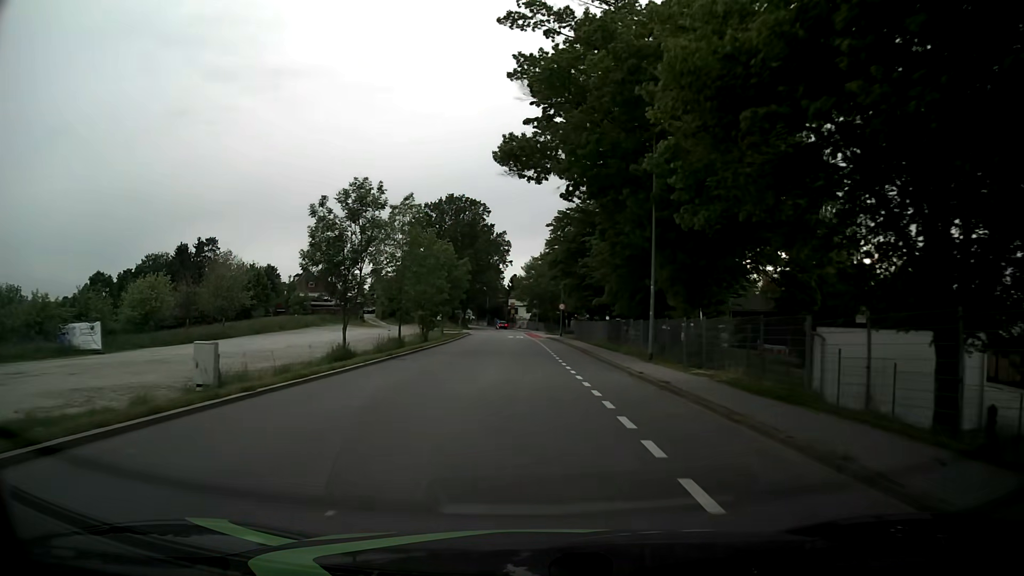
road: tertiary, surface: asphalt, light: Day
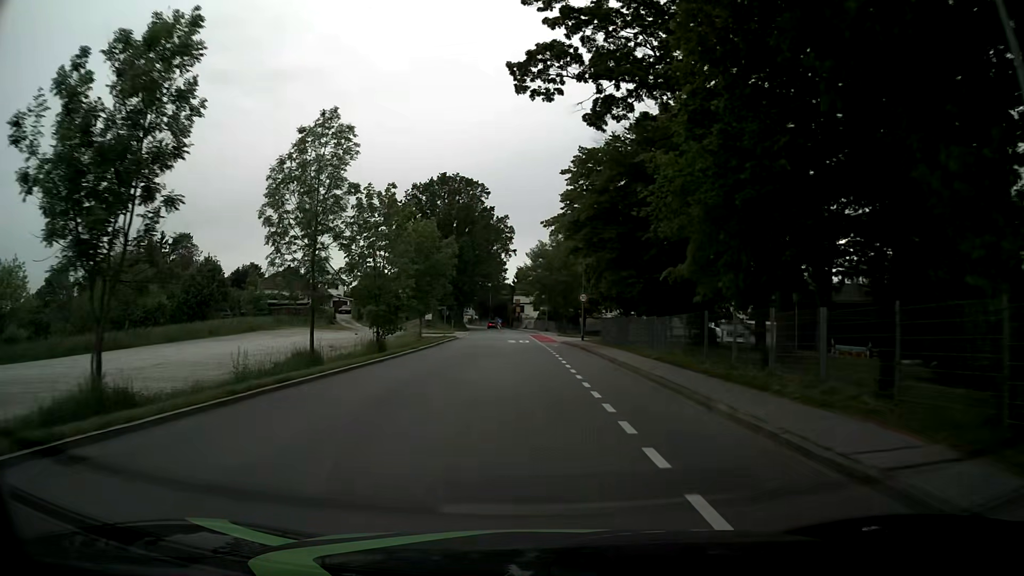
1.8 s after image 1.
(-0.1, +18.4) m; -1°
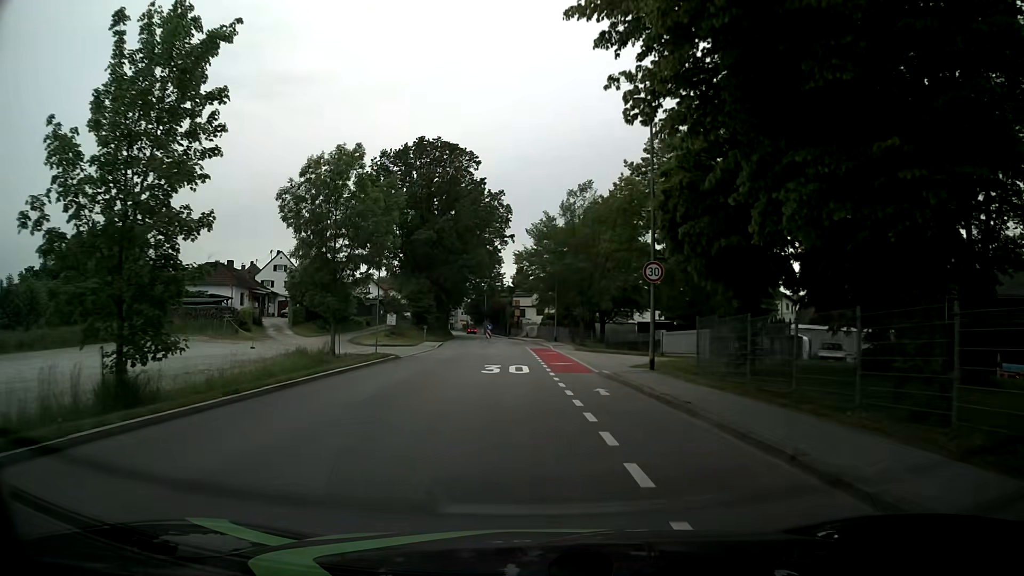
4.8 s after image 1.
(-0.1, +24.5) m; 0°
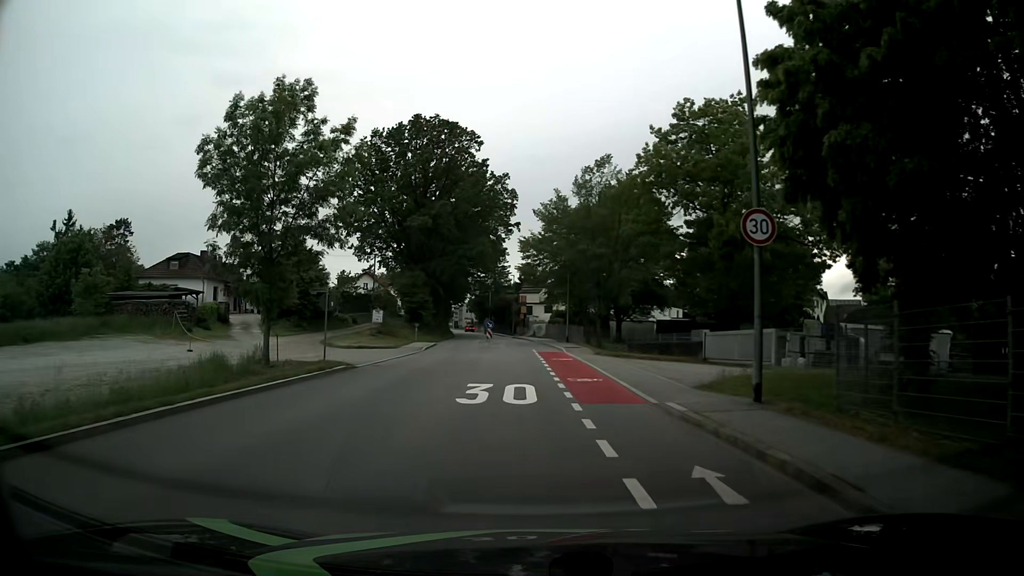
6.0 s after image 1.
(0.0, +8.6) m; -1°
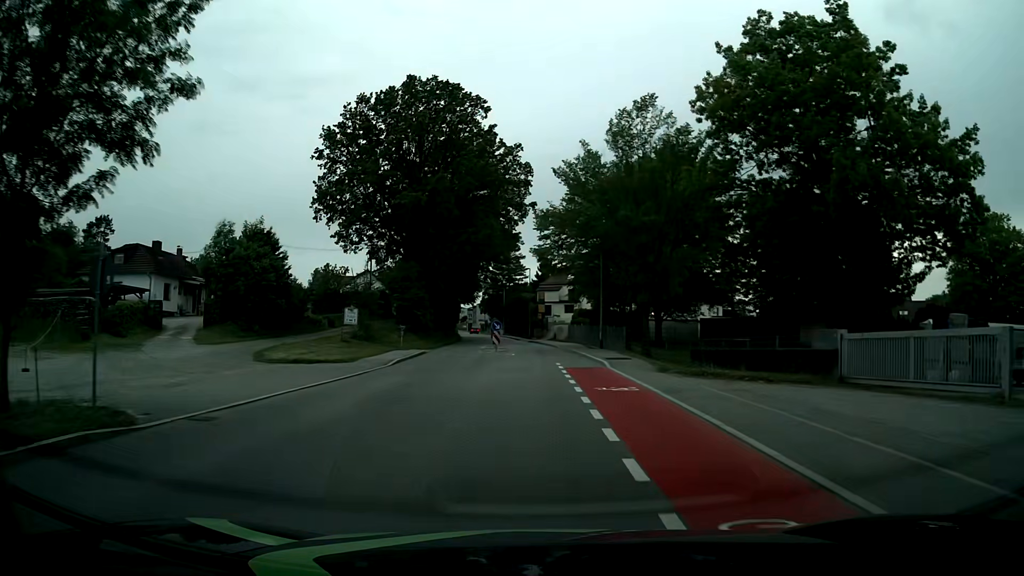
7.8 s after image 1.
(-0.2, +13.2) m; -2°
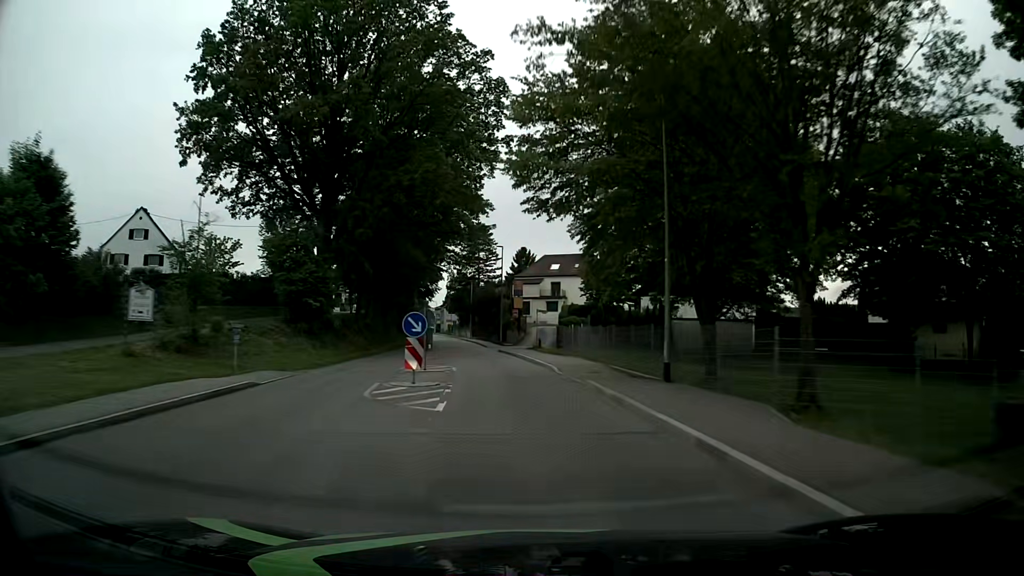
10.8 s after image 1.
(+0.1, +22.6) m; +2°
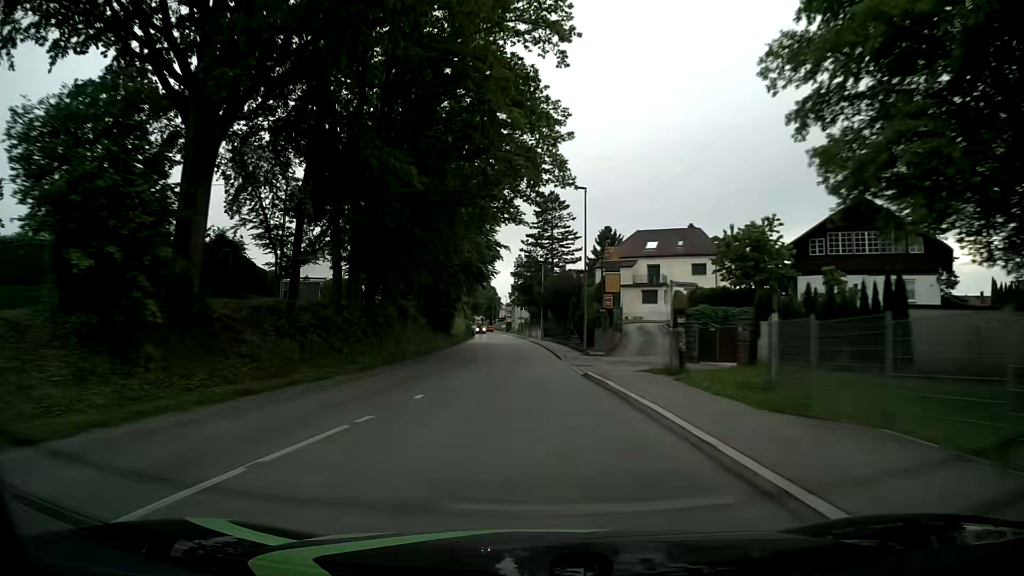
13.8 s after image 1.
(-1.1, +23.0) m; -6°
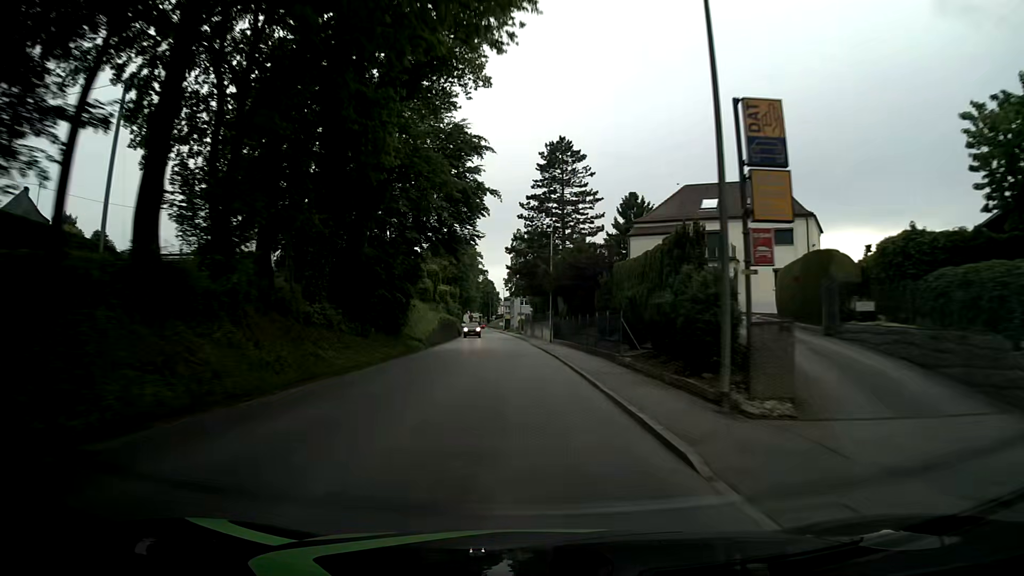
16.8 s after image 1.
(-0.4, +23.2) m; -1°
(0, +10) (0, +20) (0, +30) (-1, +40) (-2, +50) (-2, +60) (-3, +70) (-4, +80) (-4, +90) (-5, +100) m
